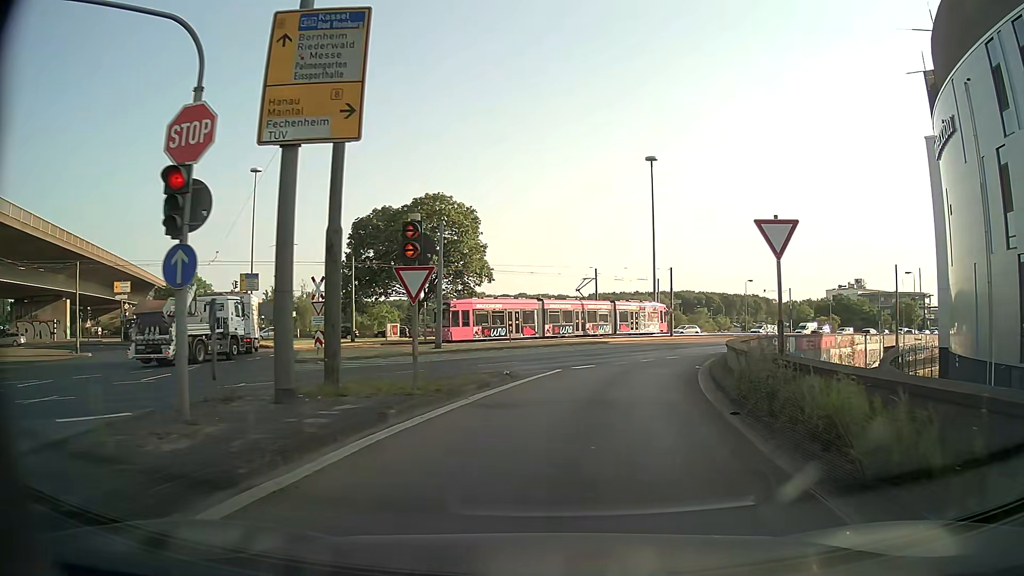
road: motorway_link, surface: asphalt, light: Day
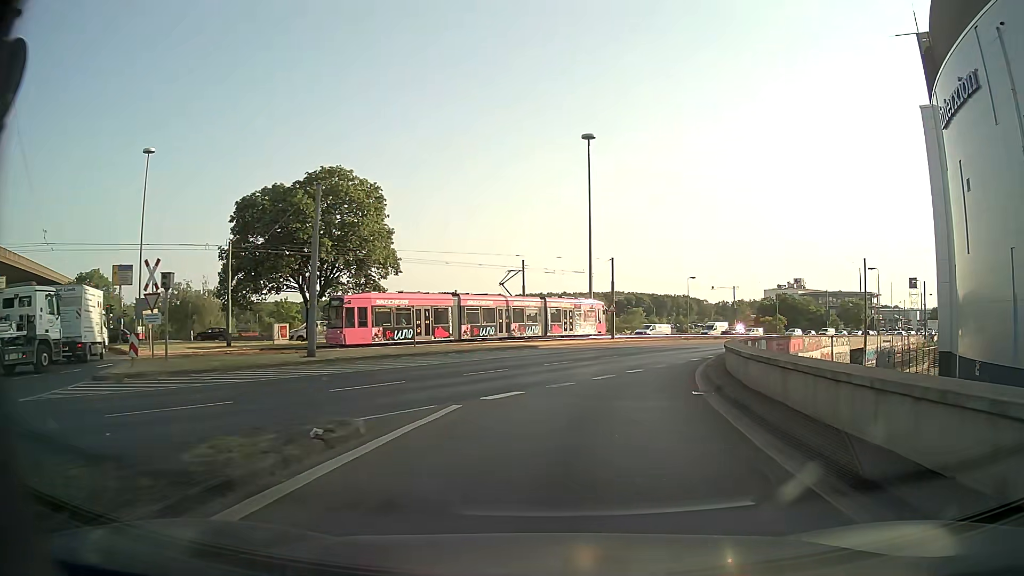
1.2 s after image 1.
(+0.5, +10.0) m; +5°
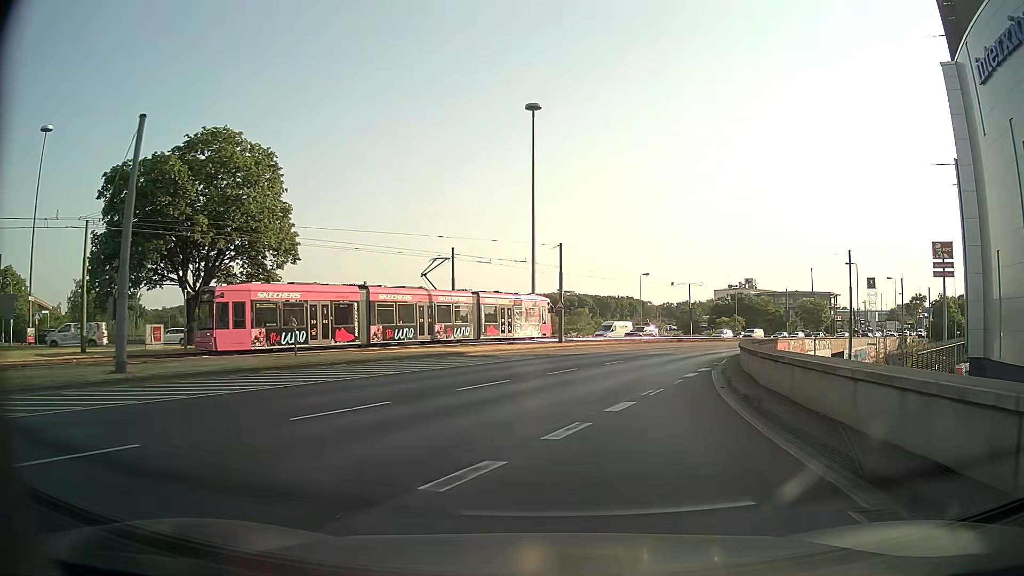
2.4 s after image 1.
(+0.5, +10.2) m; +5°
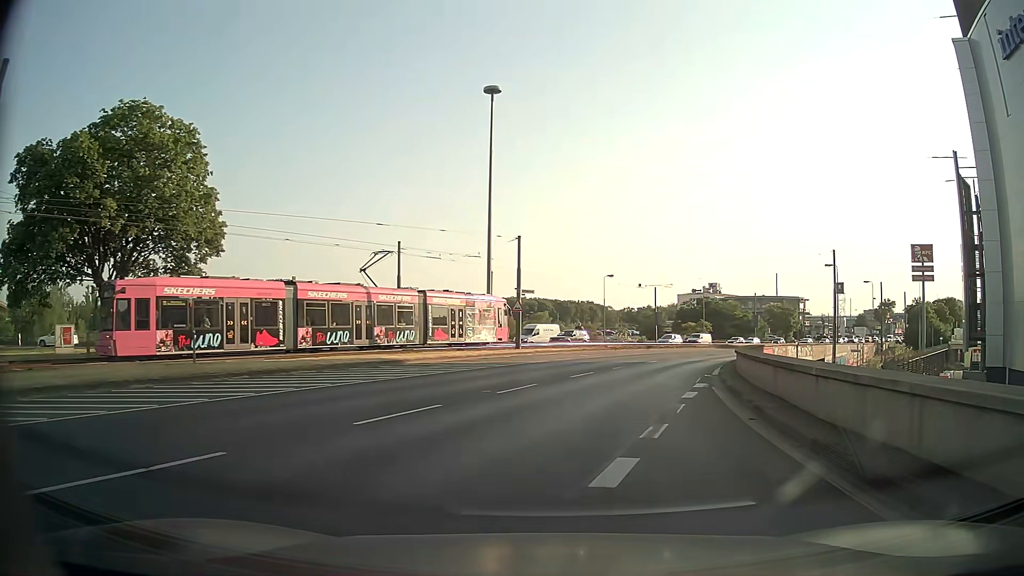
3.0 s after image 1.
(+0.2, +5.5) m; +3°
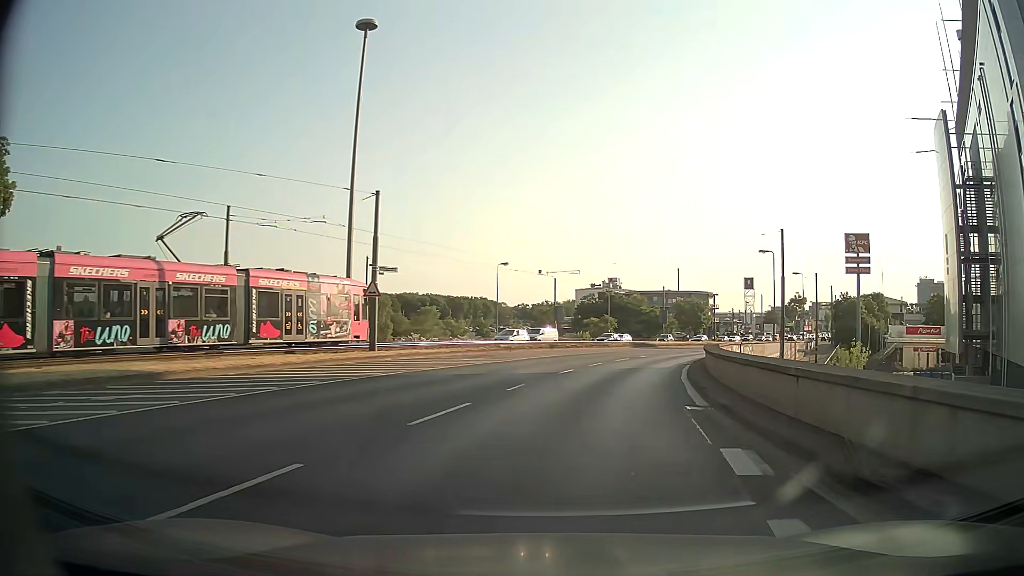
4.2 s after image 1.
(+0.9, +11.9) m; +9°
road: primary
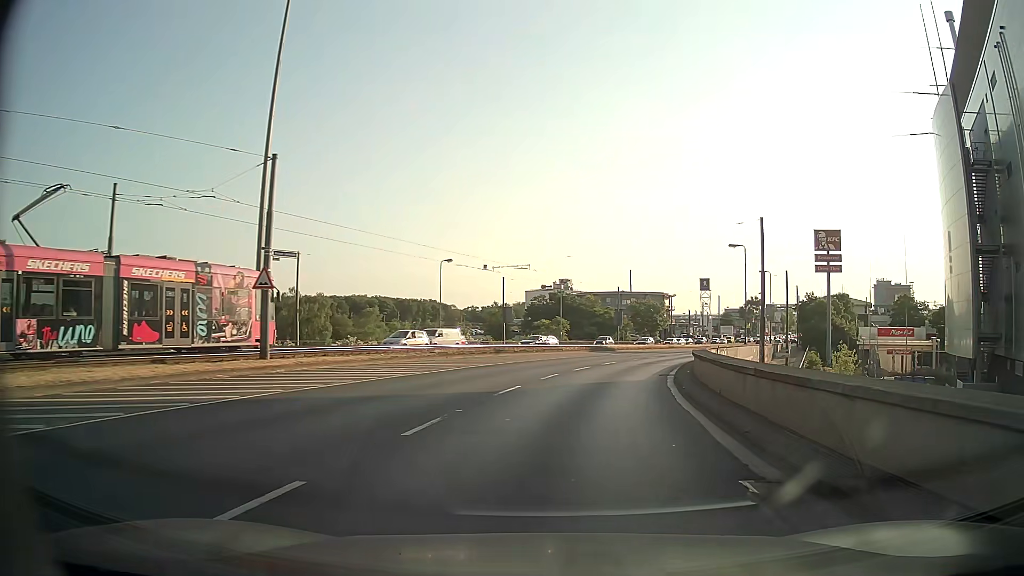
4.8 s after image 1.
(+0.1, +6.6) m; +3°
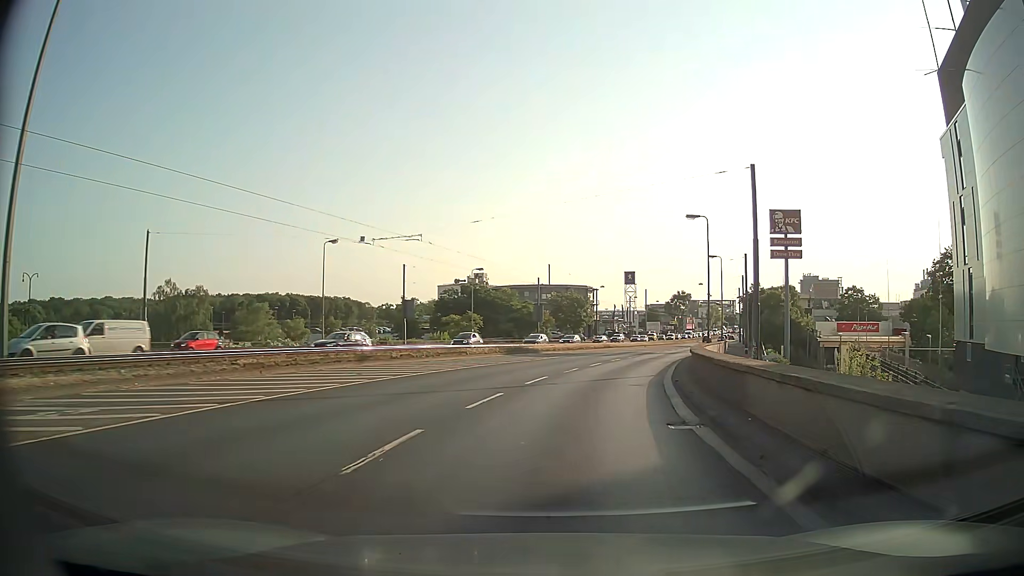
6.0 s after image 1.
(+1.1, +14.3) m; +9°
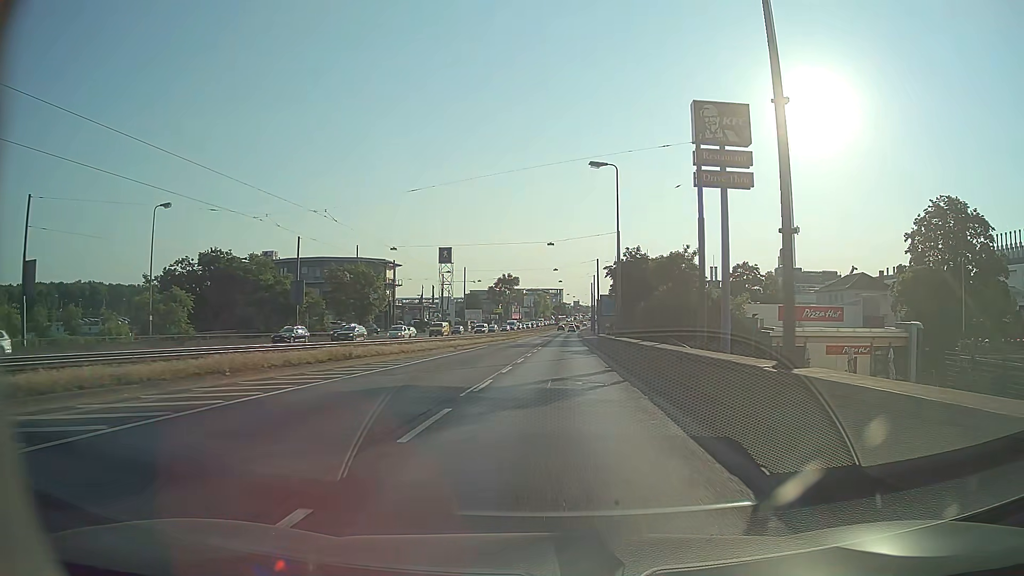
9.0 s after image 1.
(+5.6, +39.3) m; +14°
(0, +10) (+1, +20) (+1, +30) (+1, +40) (+2, +50) (+2, +60) (+2, +70) (+3, +80) (+3, +90) (+4, +100) m
